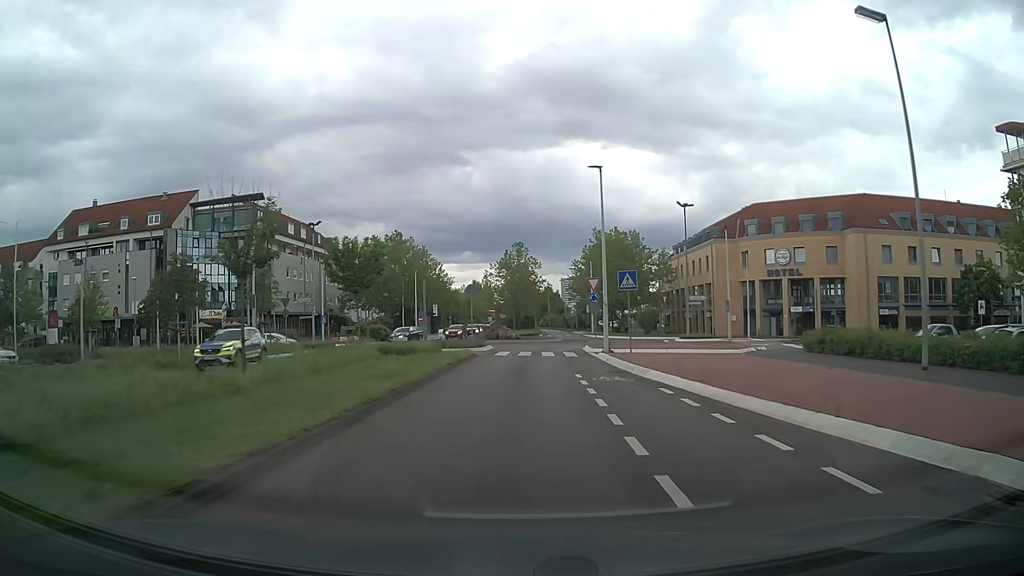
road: secondary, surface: asphalt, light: Day
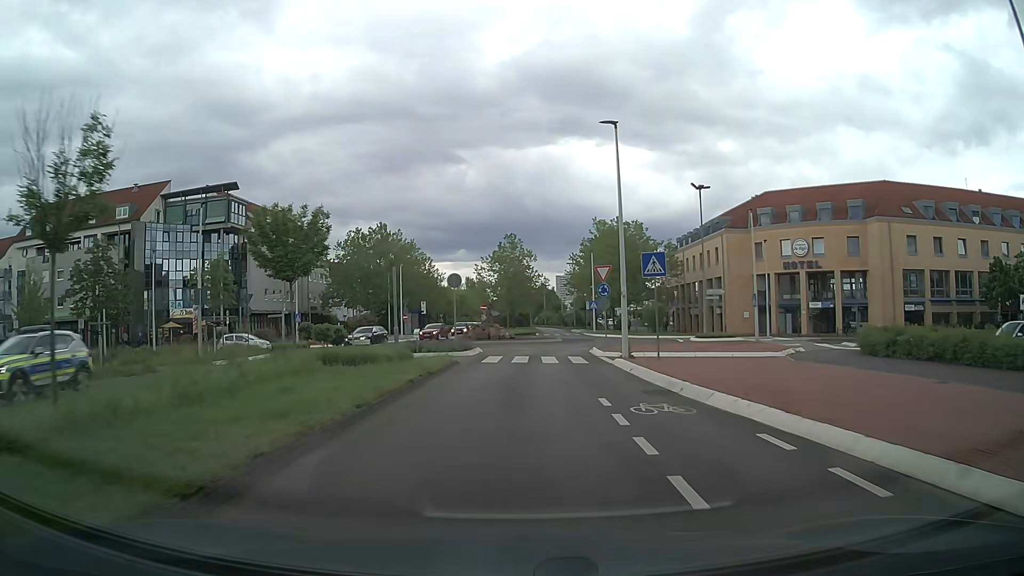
(0.0, +6.1) m; 0°
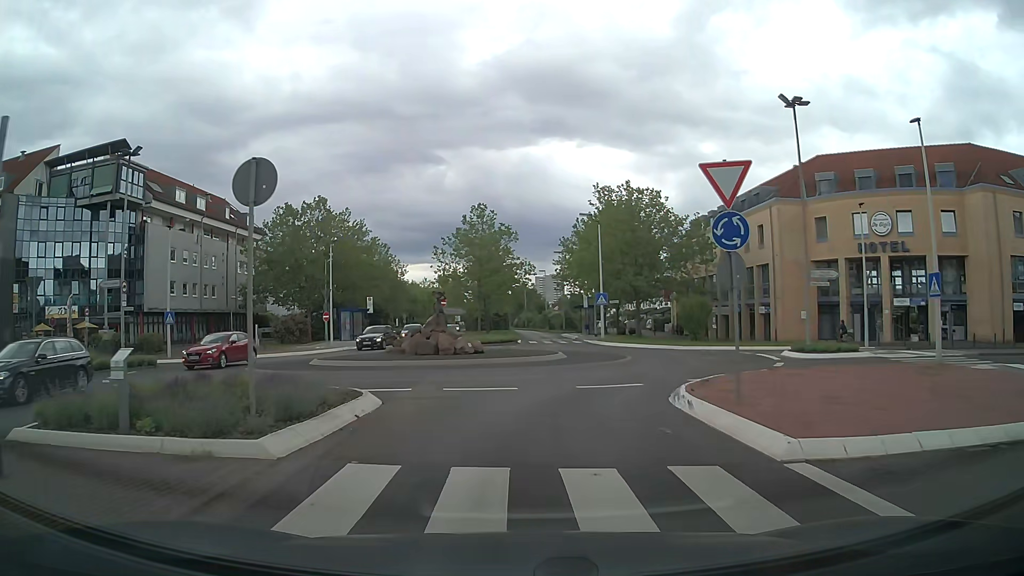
(+0.2, +19.3) m; +2°
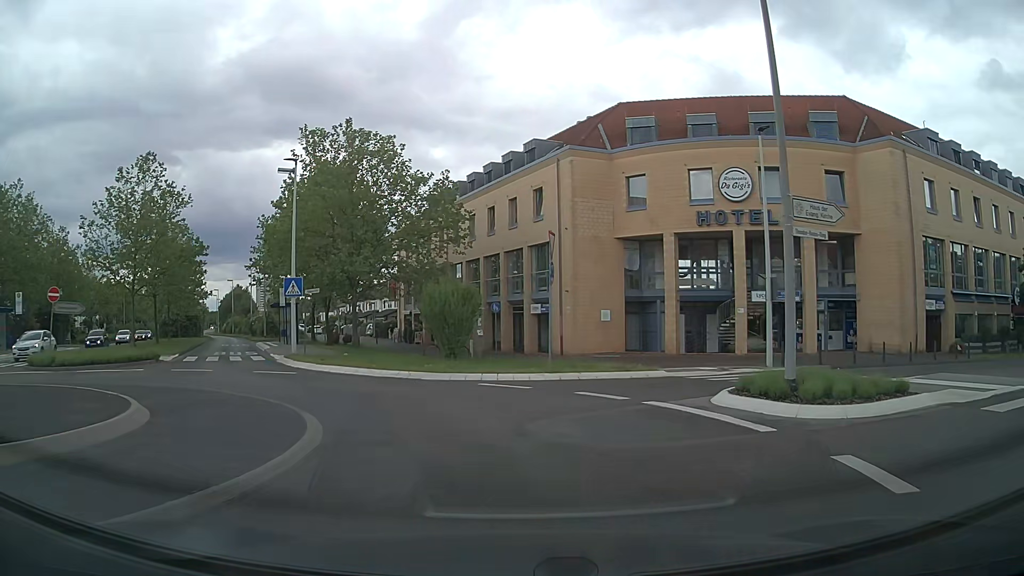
(+2.6, +17.2) m; +23°
(-1, +10) (-6, +18) (-12, +27) (-16, +36) (-20, +45) (-24, +54) (-28, +63) (-32, +72) (-37, +81) (-41, +90) m
